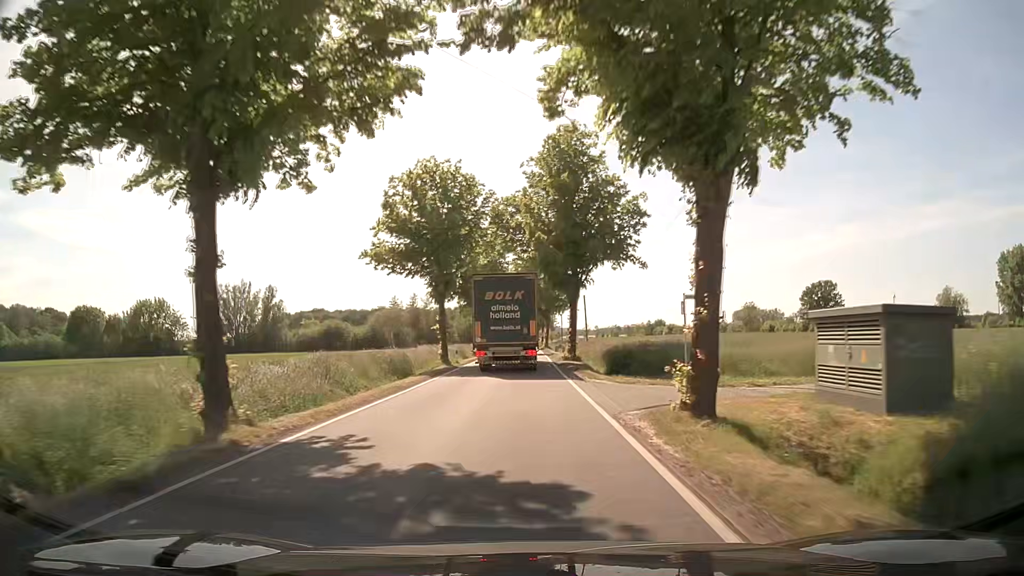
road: tertiary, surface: asphalt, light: Day
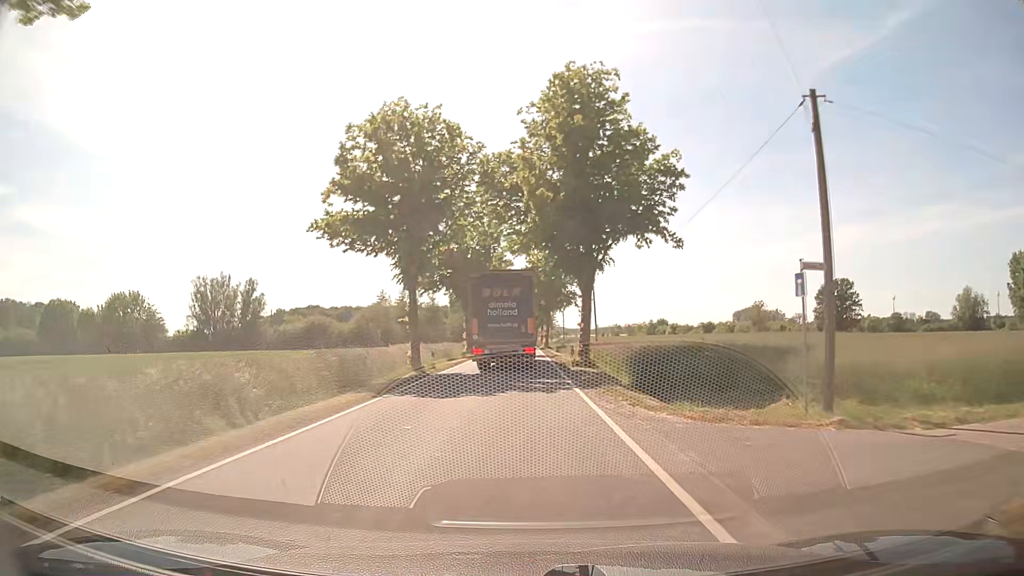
(0.0, +9.8) m; 0°
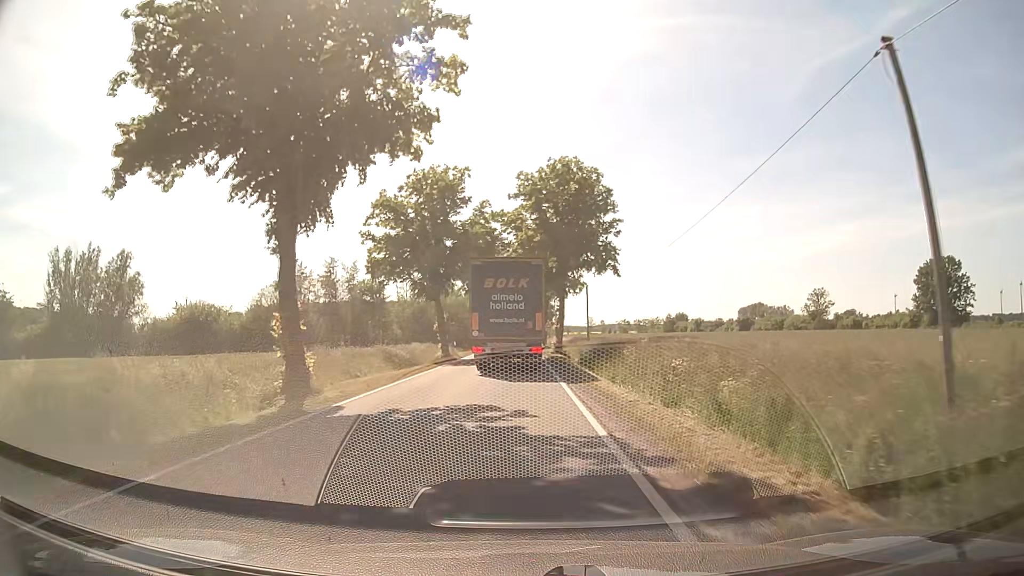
(+0.2, +43.8) m; 0°
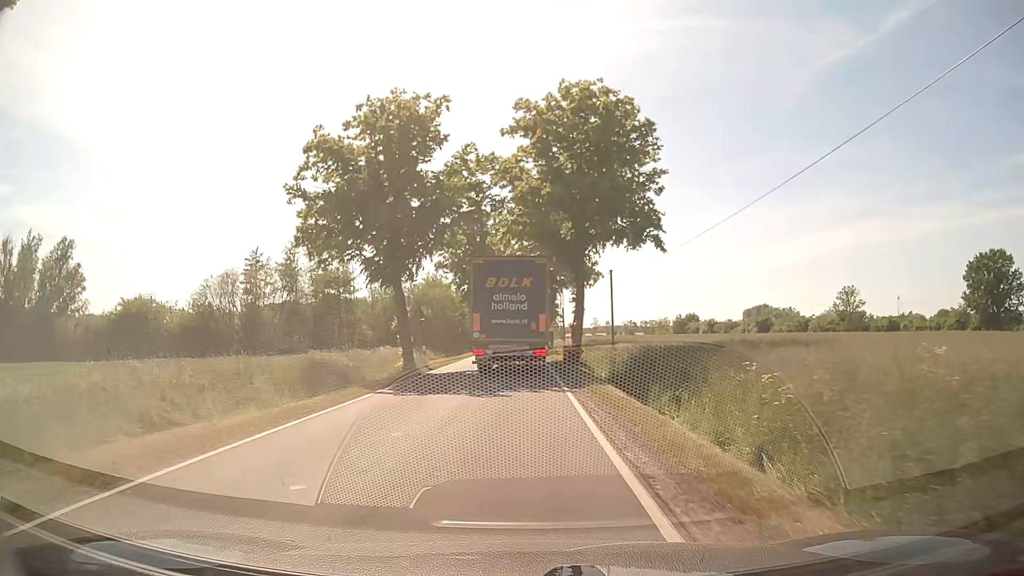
(0.0, +14.3) m; 0°
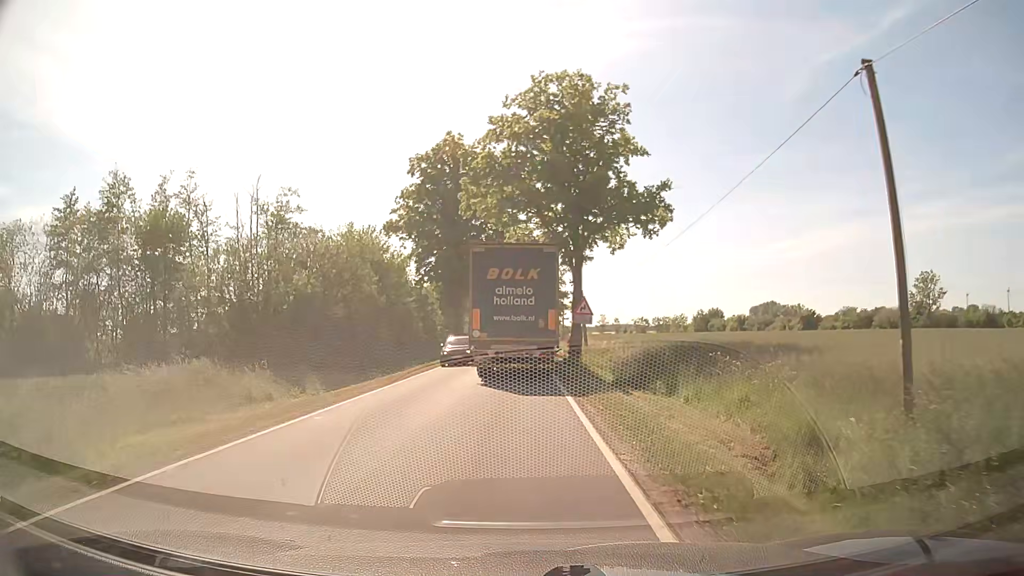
(-0.1, +30.5) m; 0°
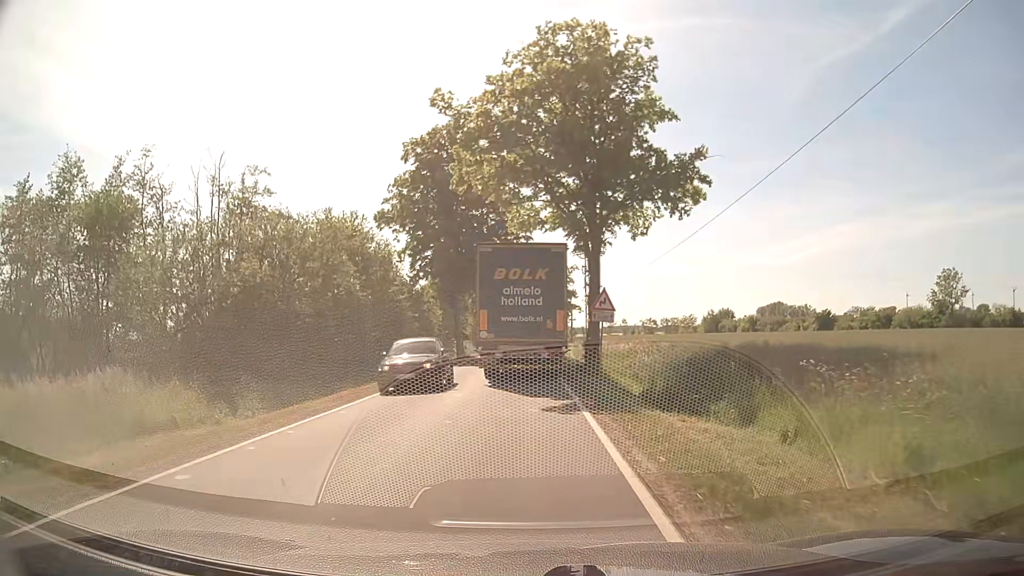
(0.0, +5.4) m; -2°
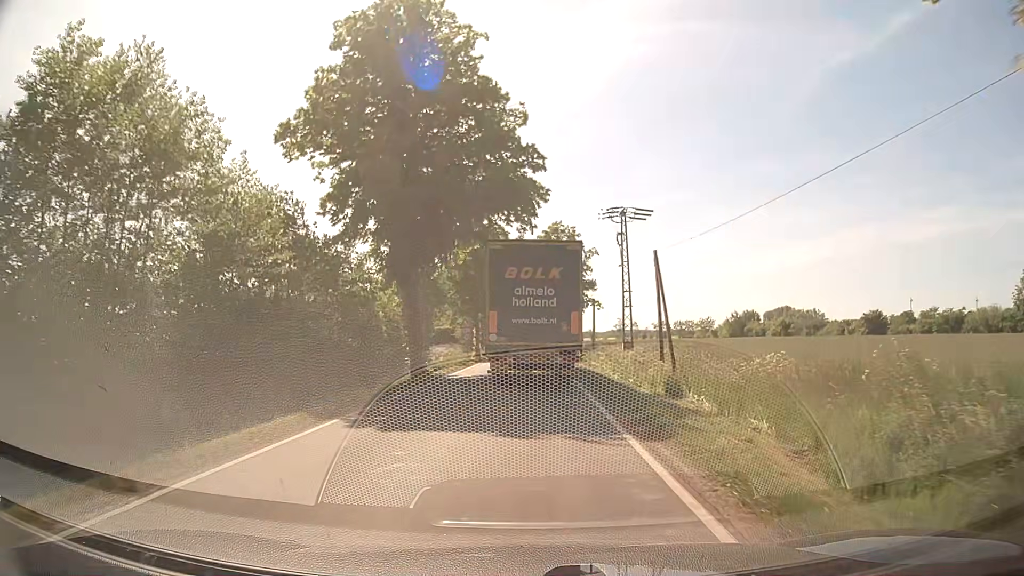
(+0.2, +22.2) m; +1°
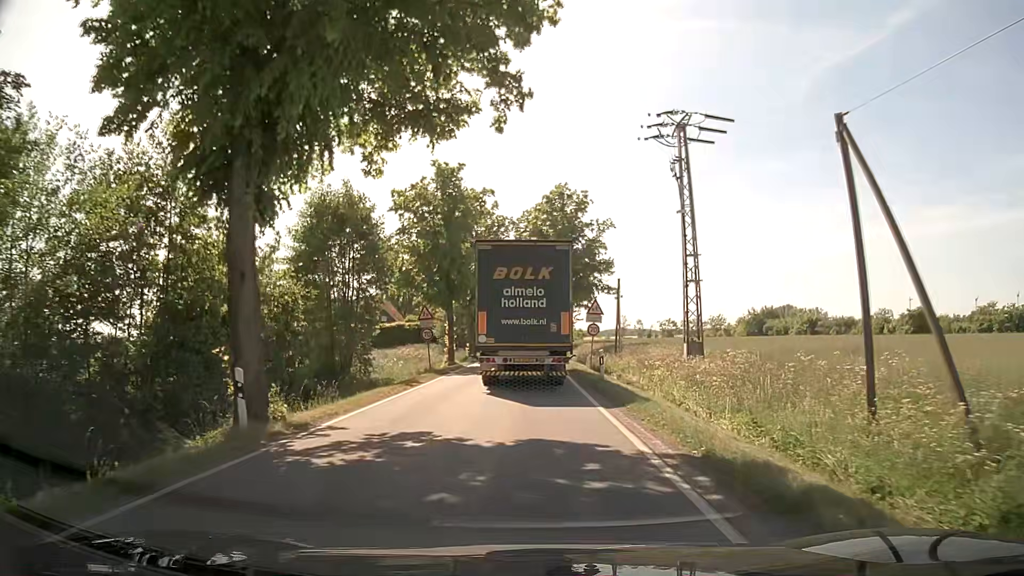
(+0.1, +17.6) m; 0°
(0, +10) (0, +20) (0, +30) (0, +40) (0, +50) (0, +60) (0, +70) (+1, +80) (+1, +90) (+1, +100) m
